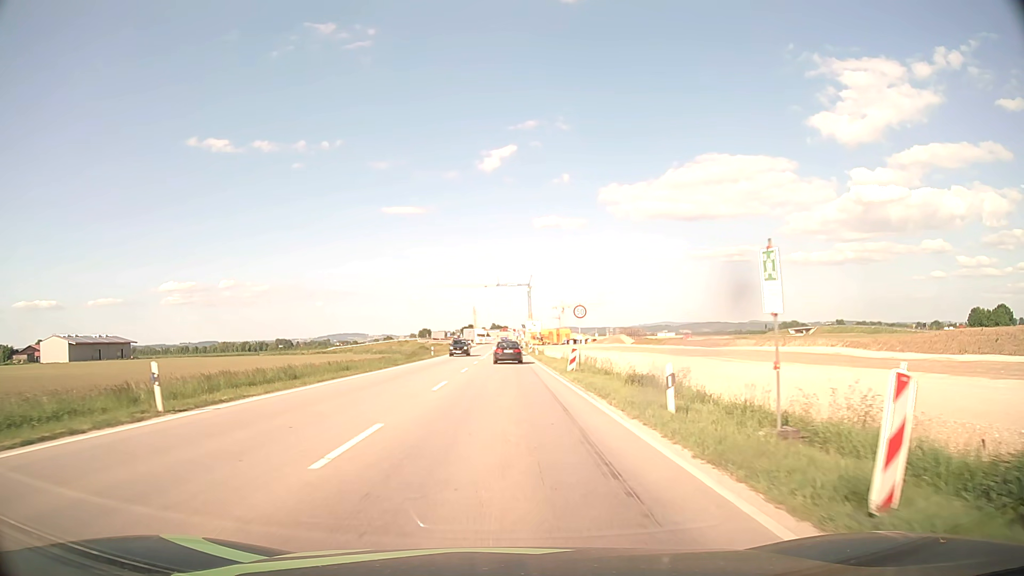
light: Day
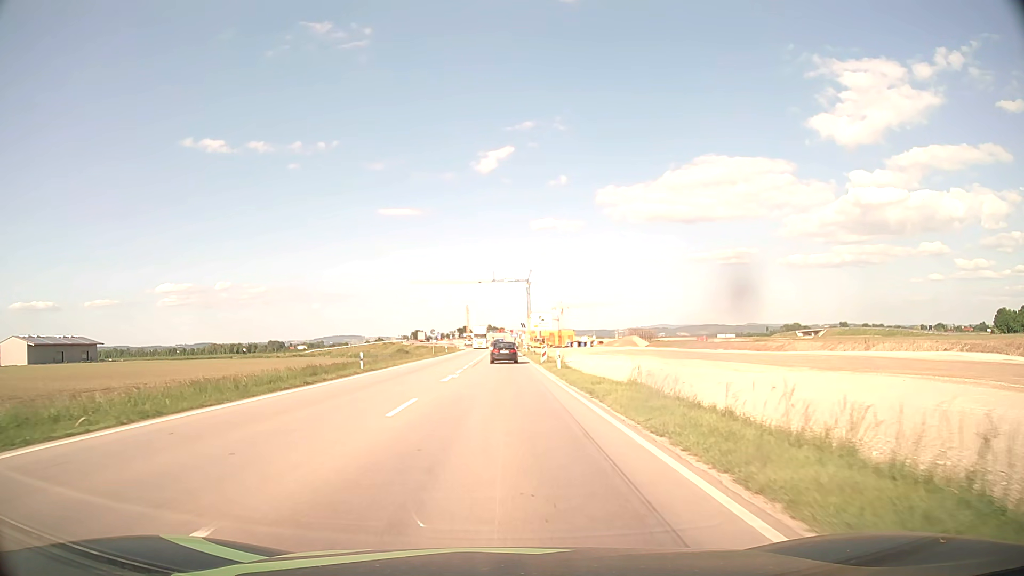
(+0.1, +30.4) m; 0°
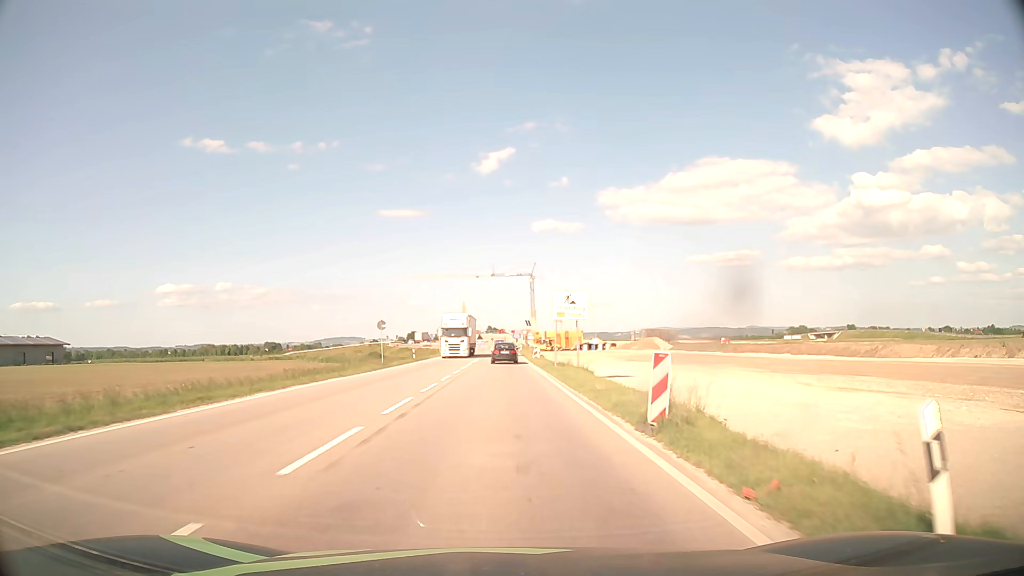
(+0.1, +30.4) m; 0°
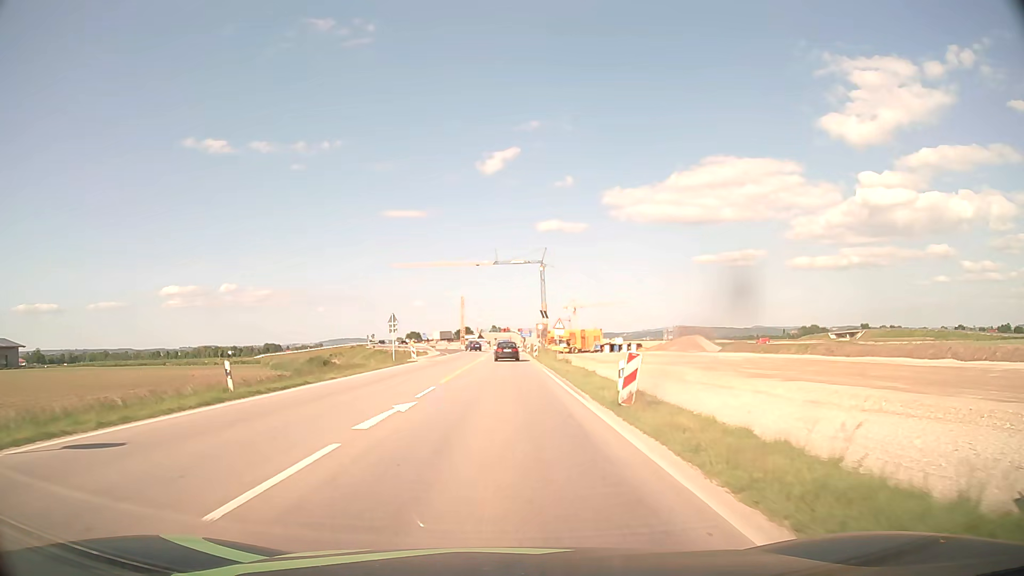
(-0.1, +38.0) m; -1°
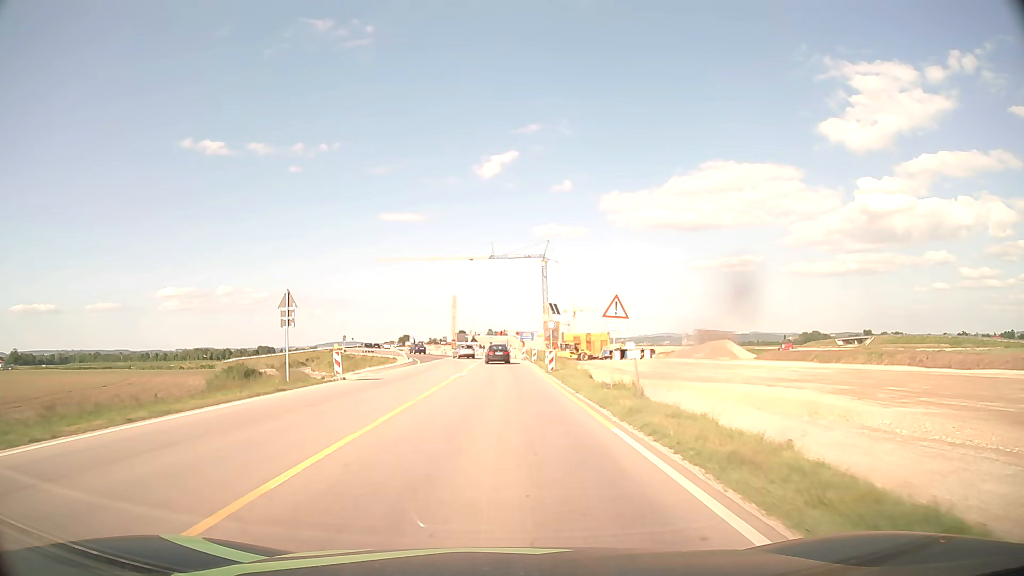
(0.0, +22.8) m; 0°
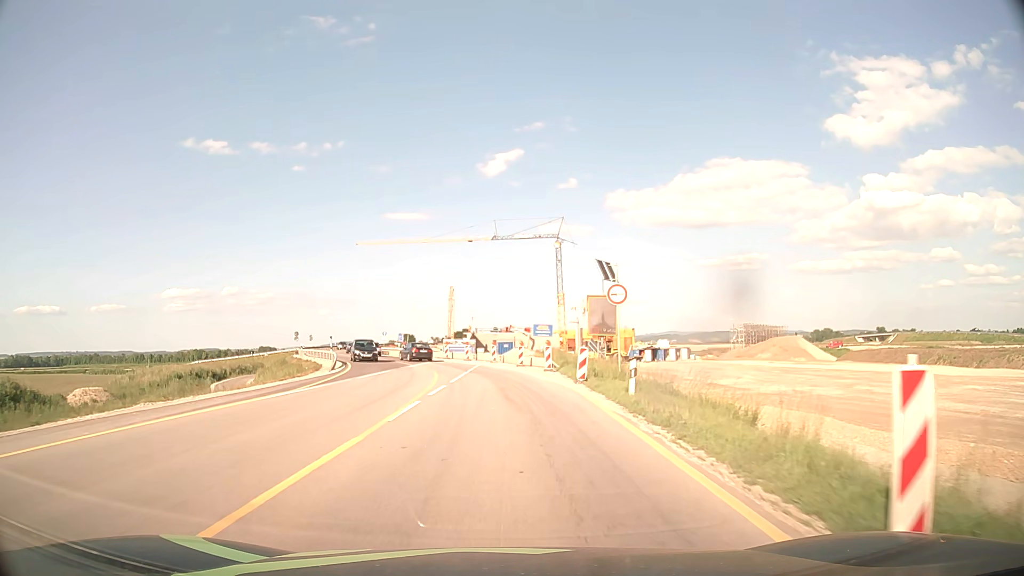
(0.0, +30.4) m; 0°
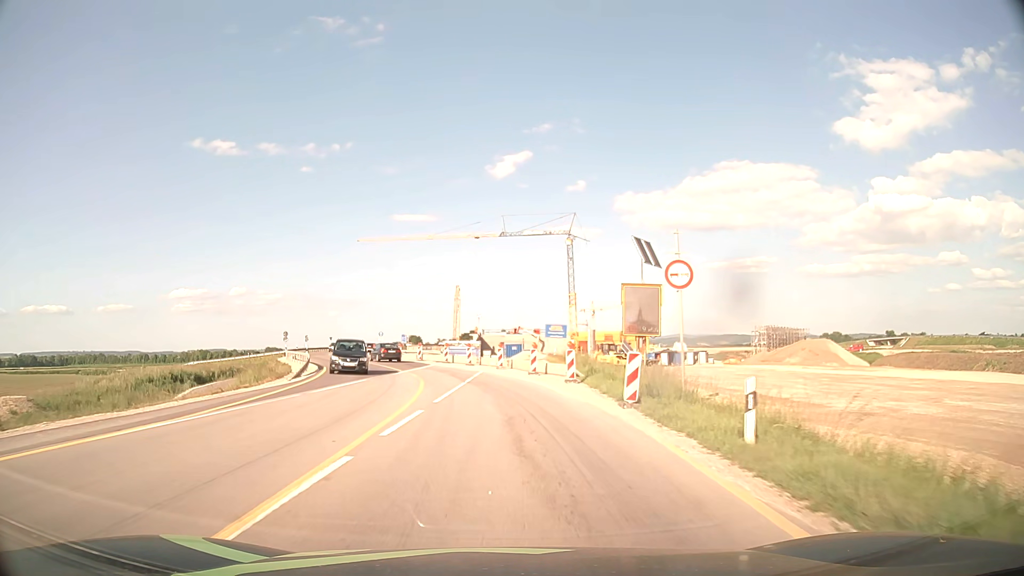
(0.0, +7.6) m; -1°
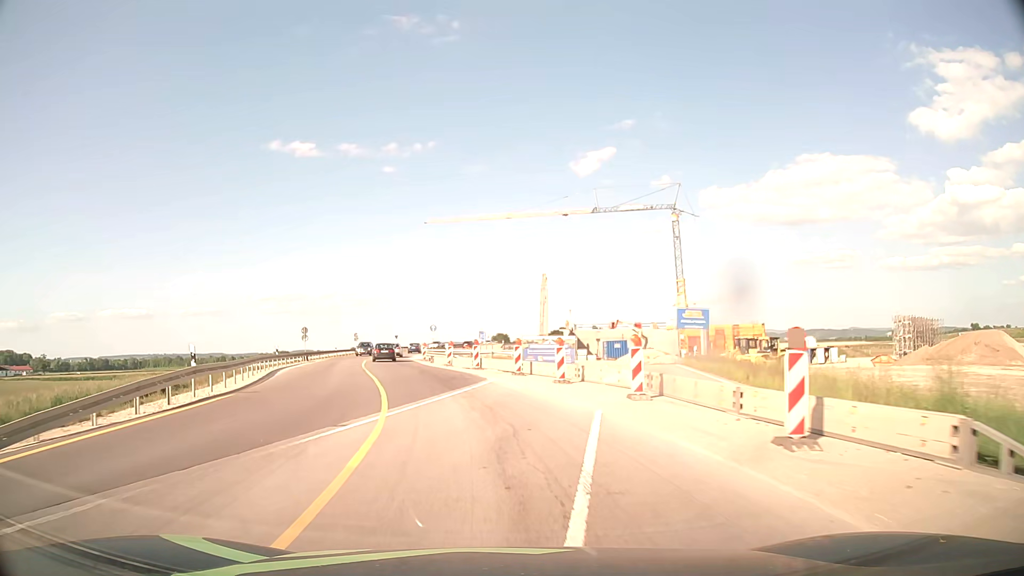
(-1.0, +22.7) m; -7°
(-1, +10) (-2, +20) (-4, +30) (-6, +39) (-9, +49) (-11, +59) (-12, +69) (-13, +79) (-14, +89) (-14, +99) m
